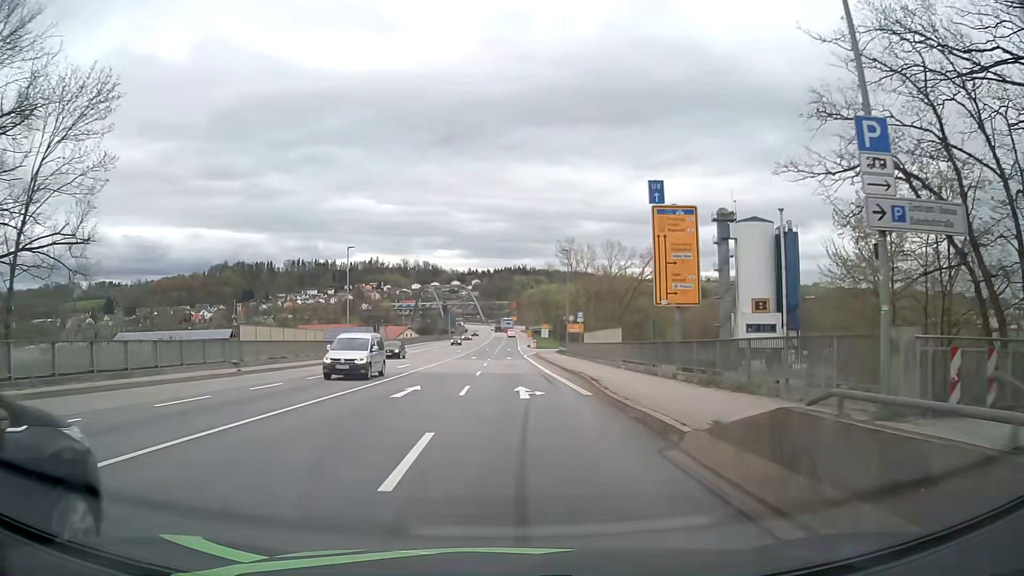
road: primary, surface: asphalt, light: Day
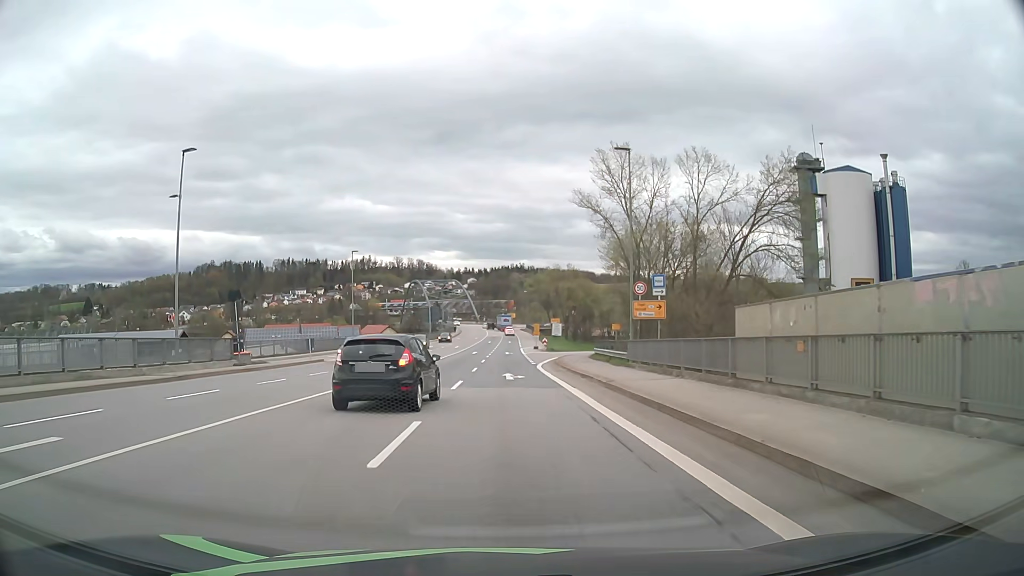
(+0.1, +34.7) m; 0°
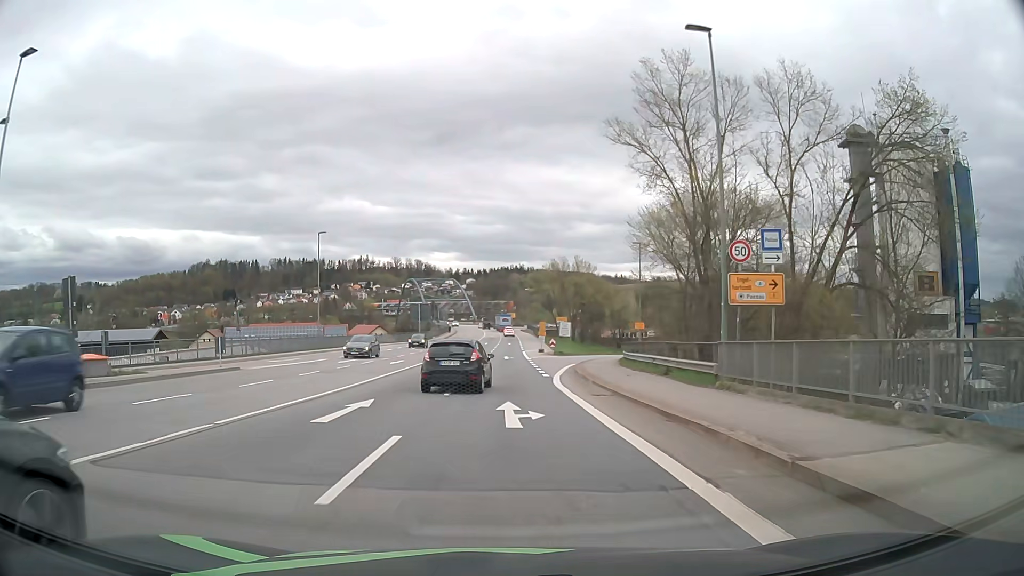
(0.0, +13.6) m; 0°
(0, +10) (0, +20) (+1, +30) (+2, +40) (+4, +50) (+6, +59) (+9, +69) (+13, +78) (+18, +87) (+24, +95) m
